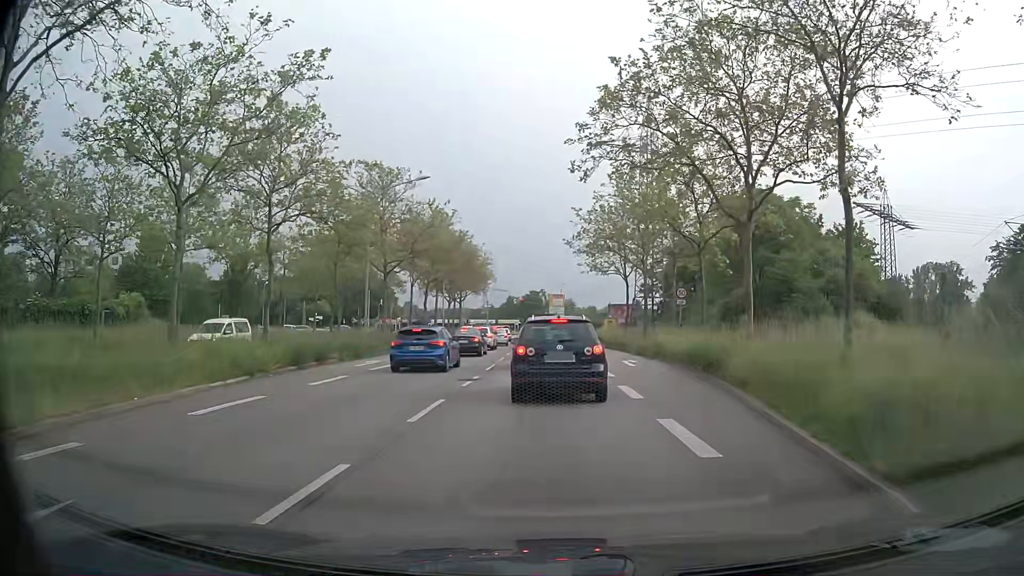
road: primary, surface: asphalt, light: Day
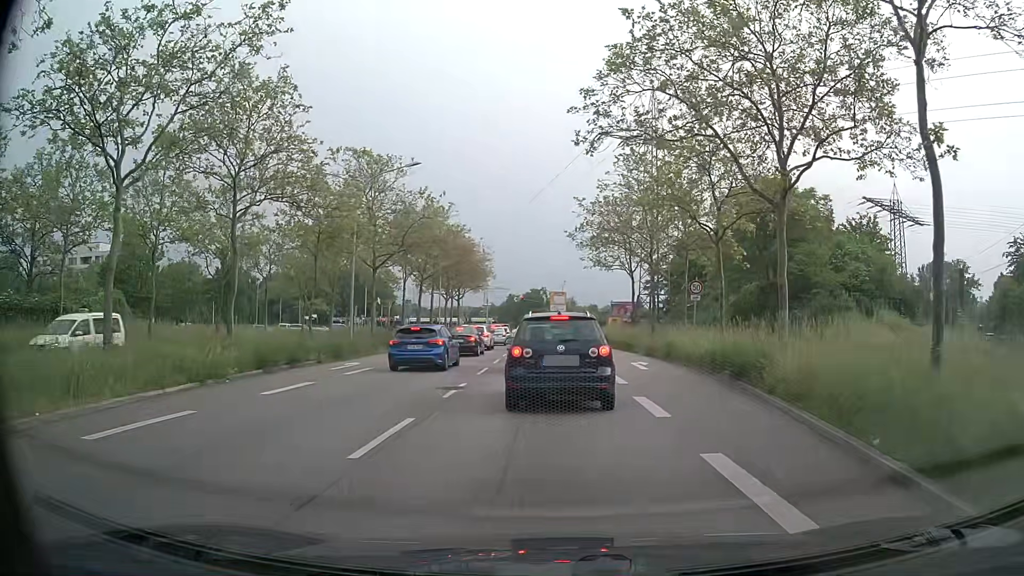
(0.0, +2.9) m; 0°
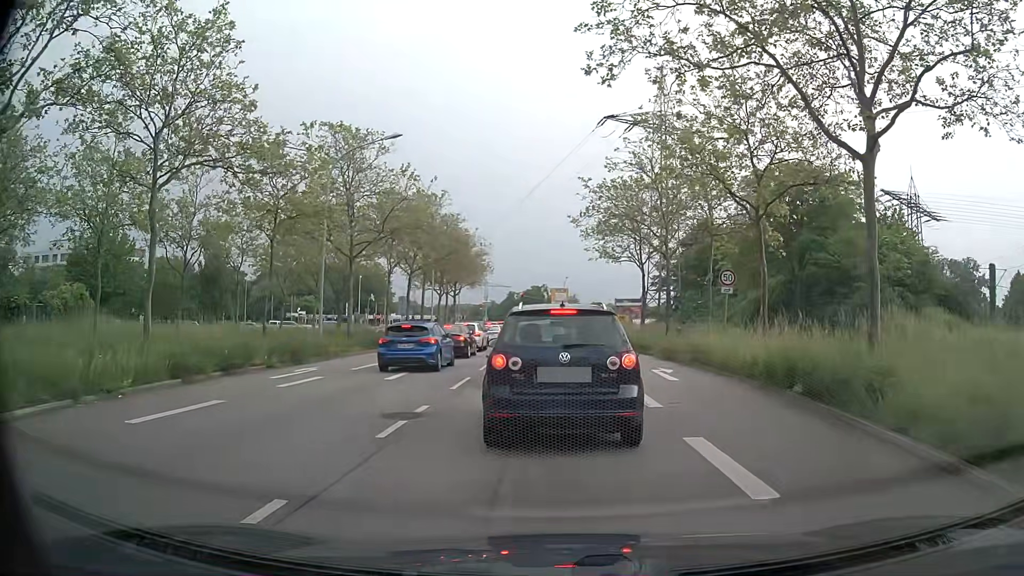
(-0.1, +4.7) m; -1°
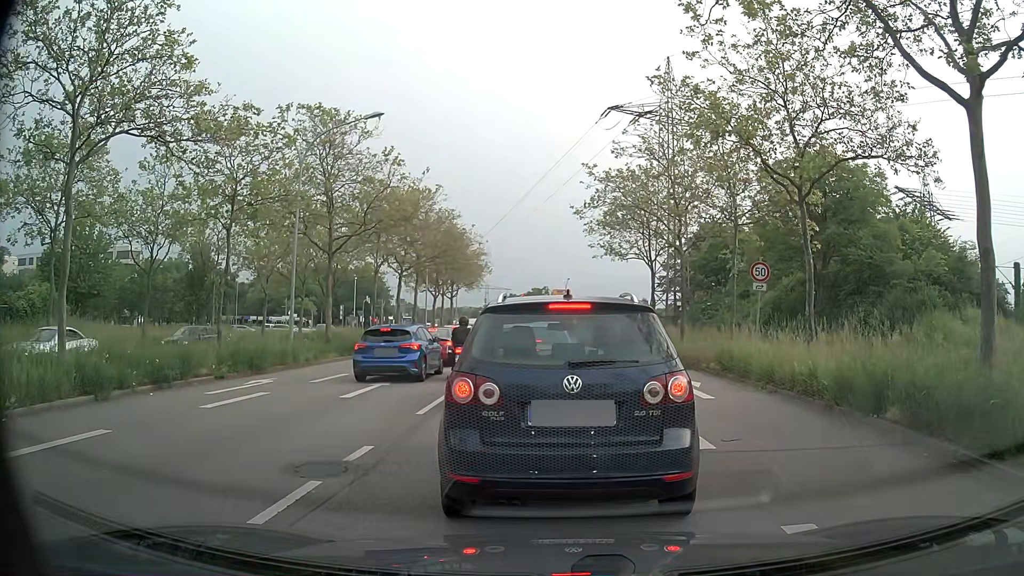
(0.0, +3.4) m; +1°
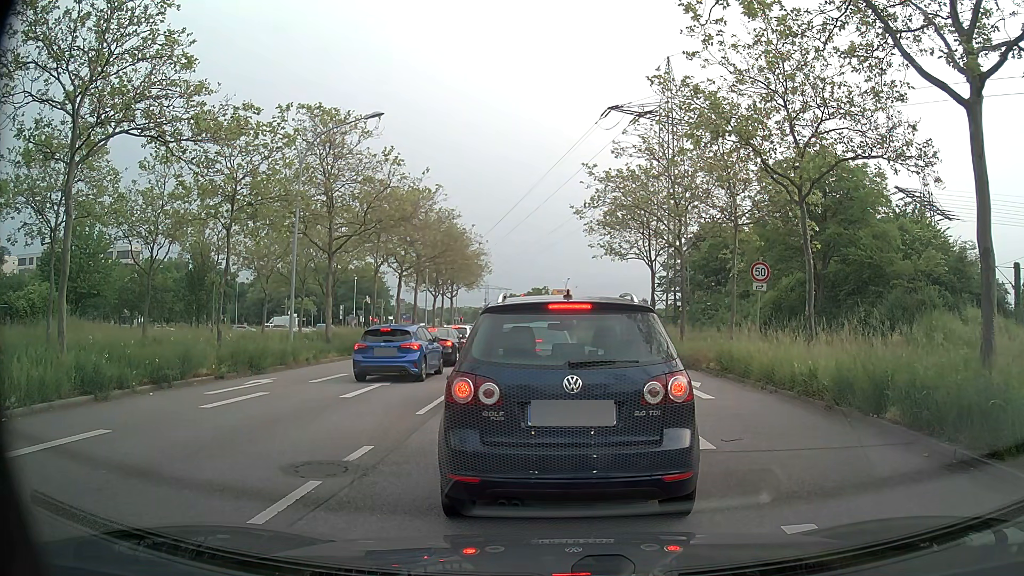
(0.0, +0.1) m; 0°
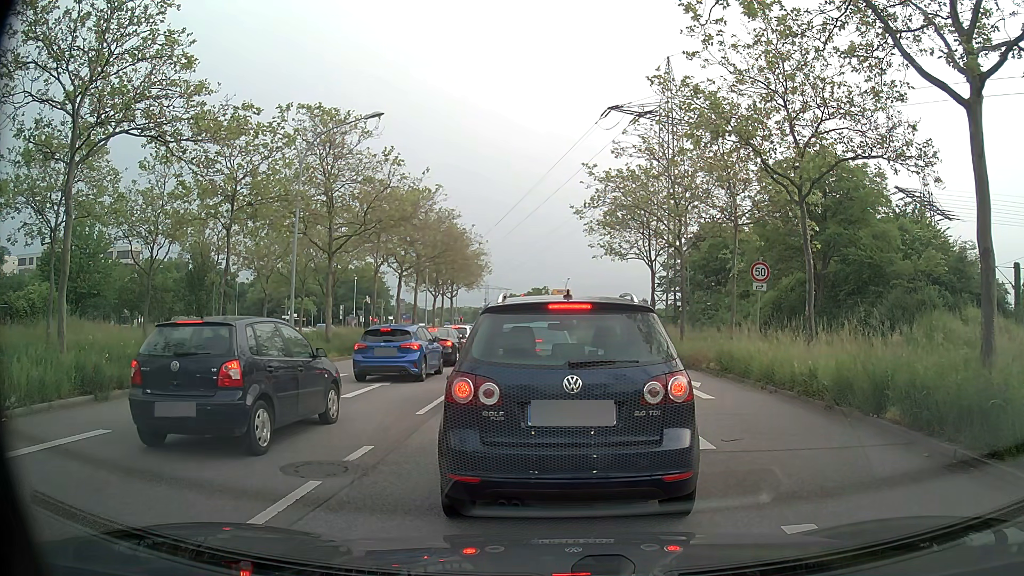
(0.0, 0.0) m; 0°
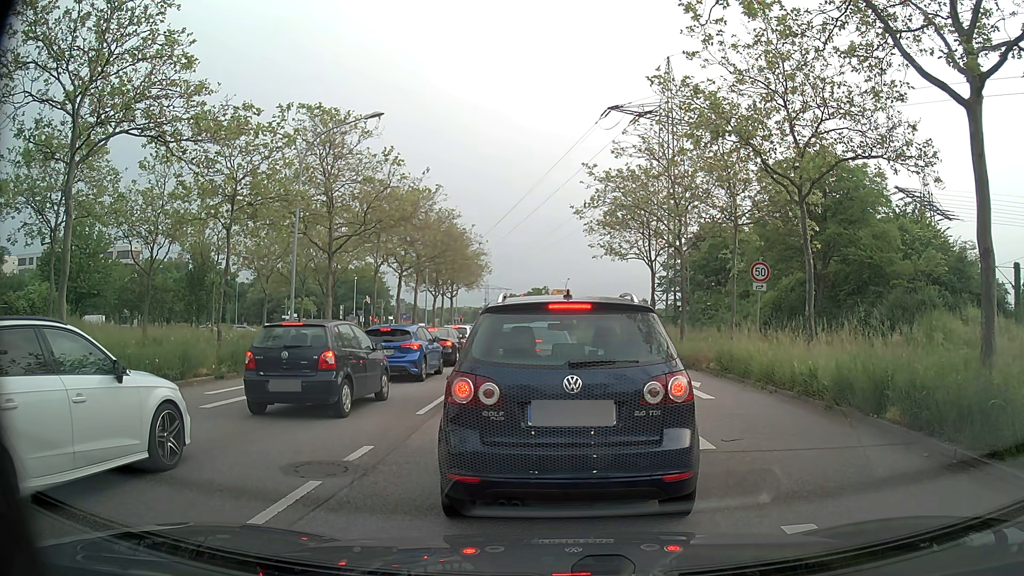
(0.0, 0.0) m; 0°
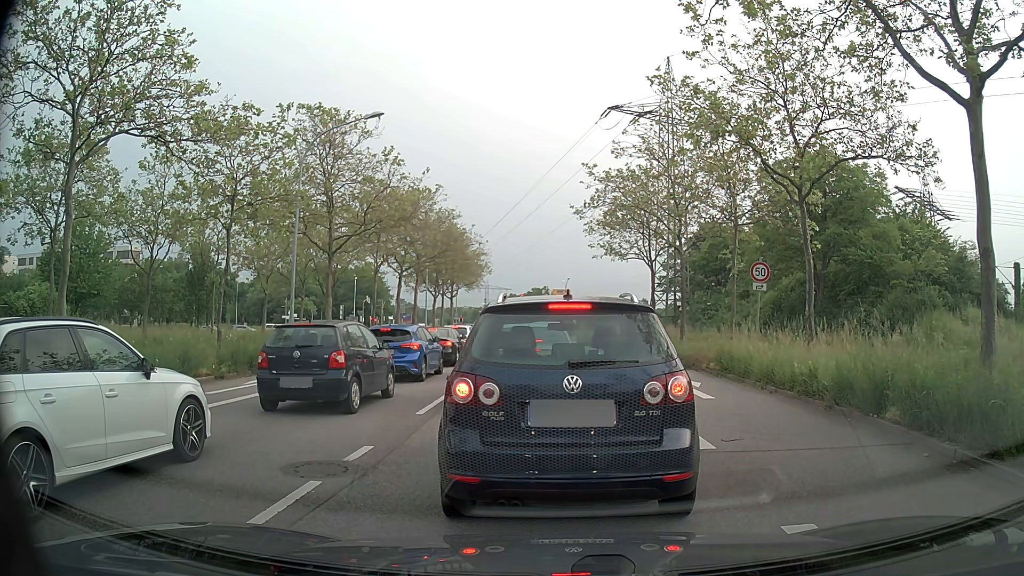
(0.0, 0.0) m; 0°
